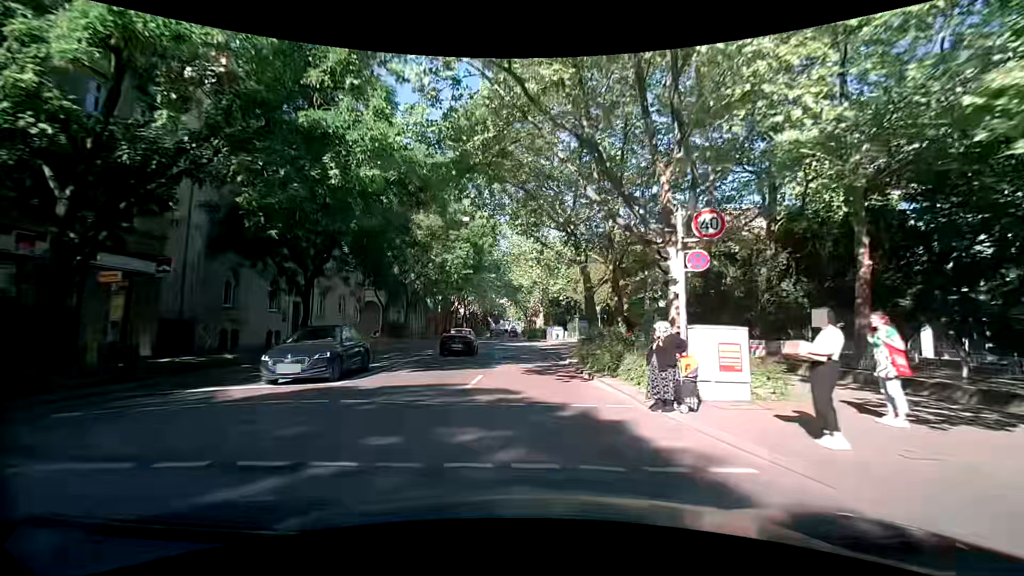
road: secondary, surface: asphalt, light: Day
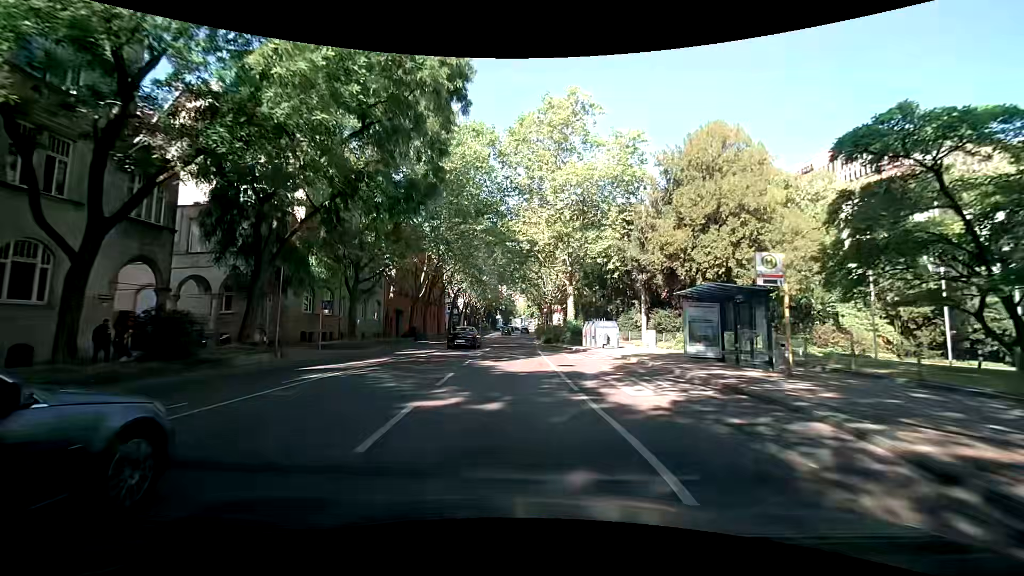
(+0.2, +31.1) m; -2°
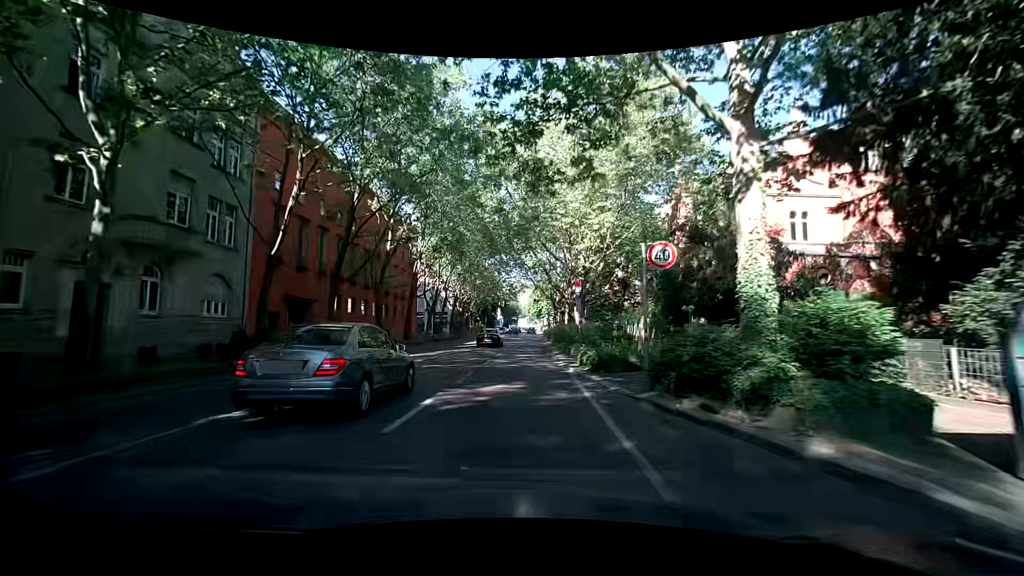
(+0.3, +29.4) m; 0°
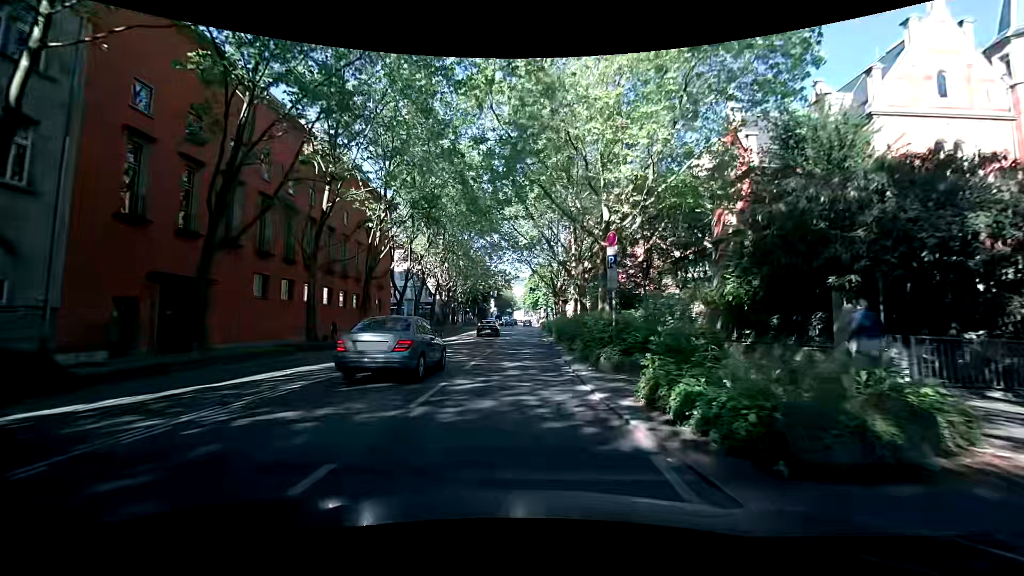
(+0.2, +11.1) m; +2°
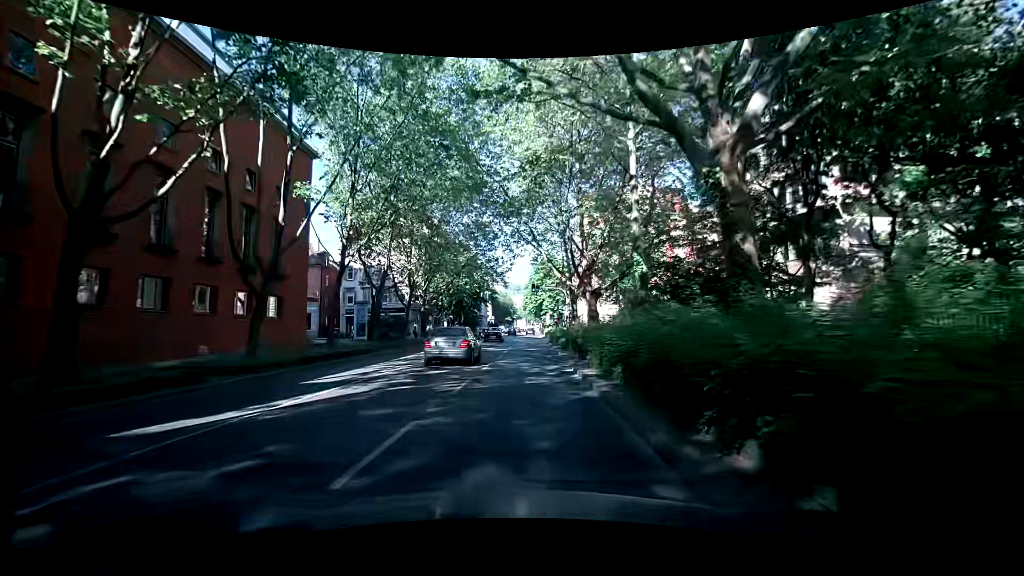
(-0.2, +22.0) m; -1°
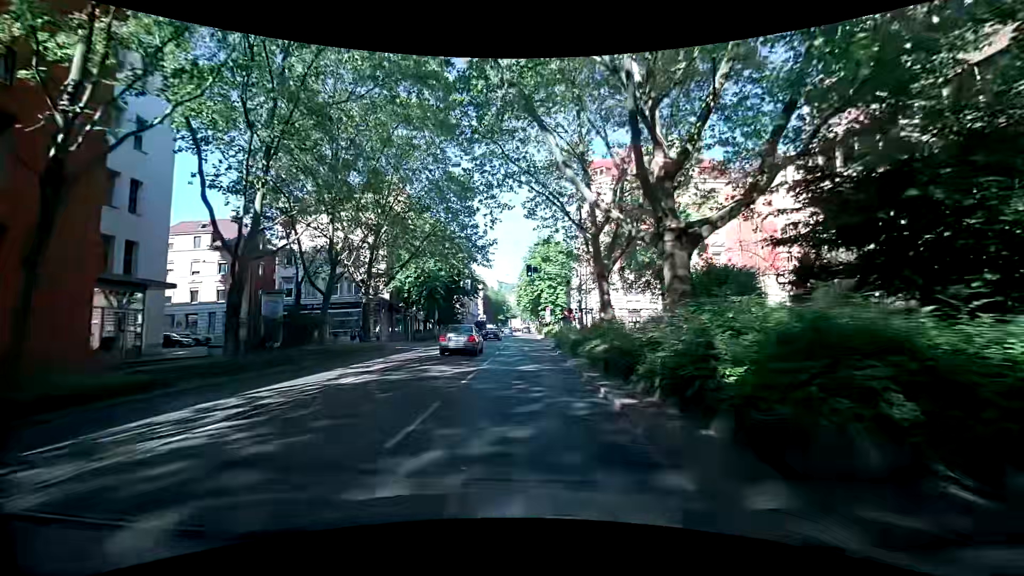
(+0.1, +17.1) m; -1°
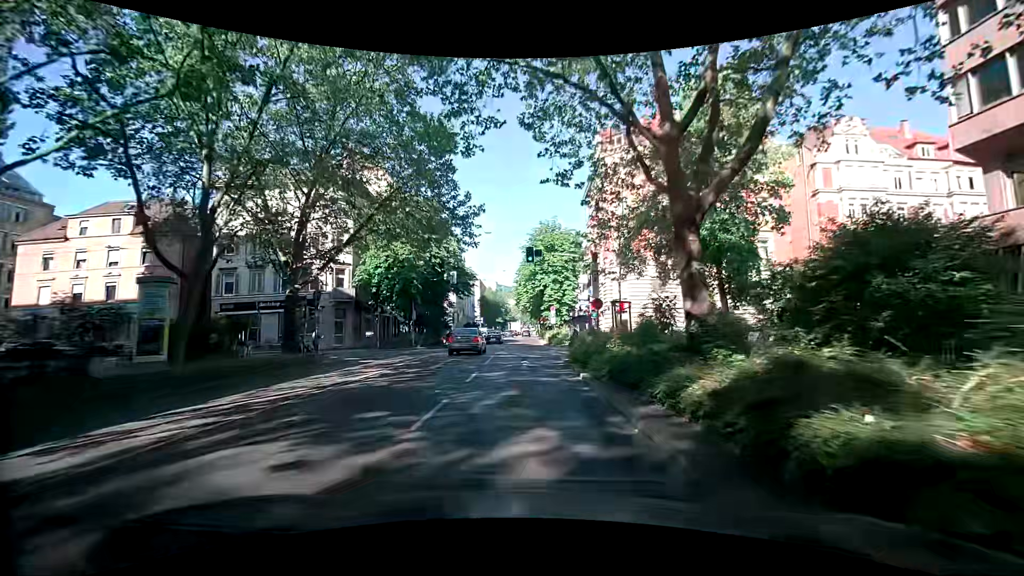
(+0.2, +11.2) m; 0°
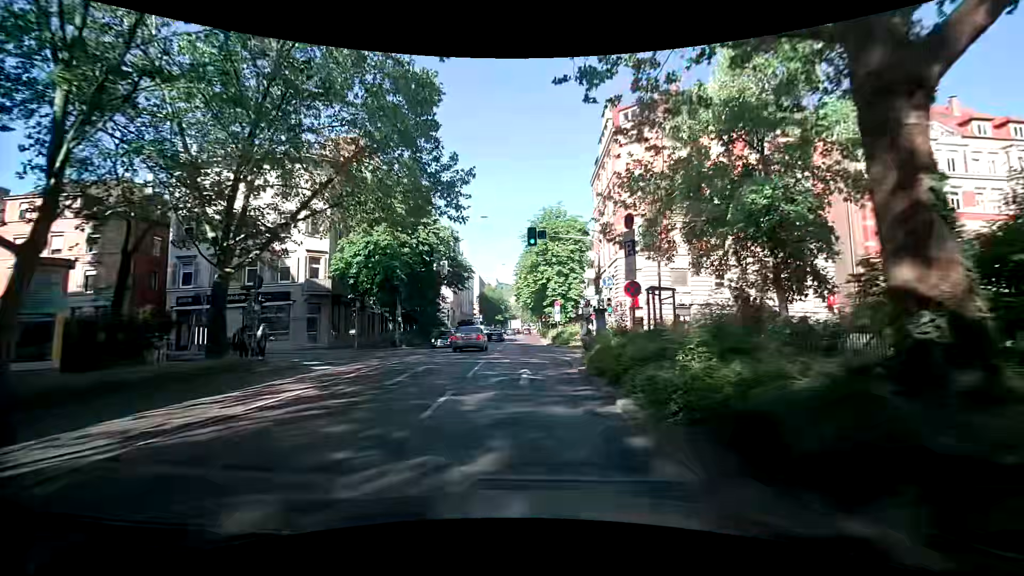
(+0.1, +5.7) m; -1°
(0, +10) (+1, +20) (+1, +30) (+1, +40) (+2, +50) (+2, +60) (+2, +70) (+3, +80) (+4, +90) (+4, +100) m
